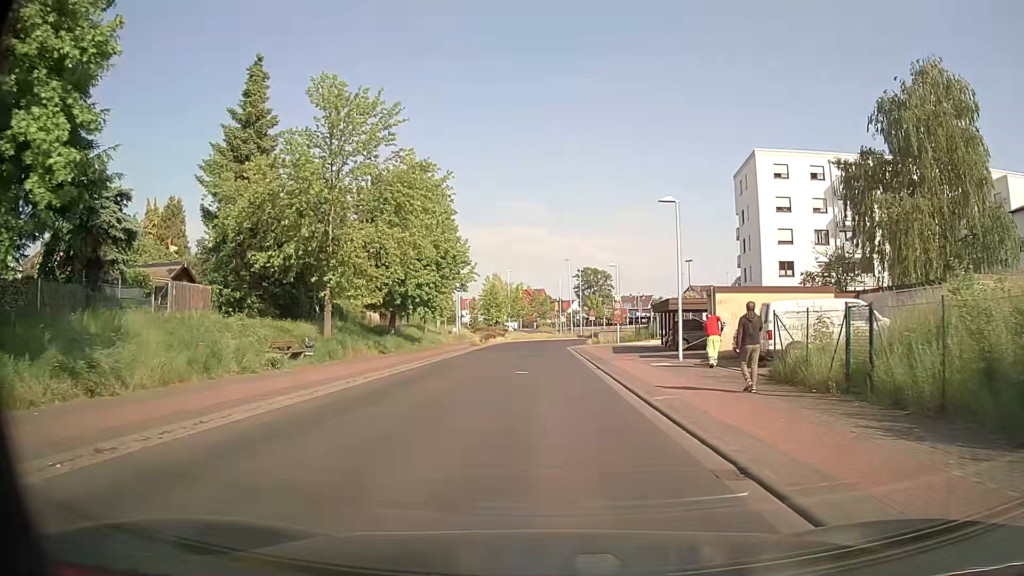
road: tertiary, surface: asphalt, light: Day
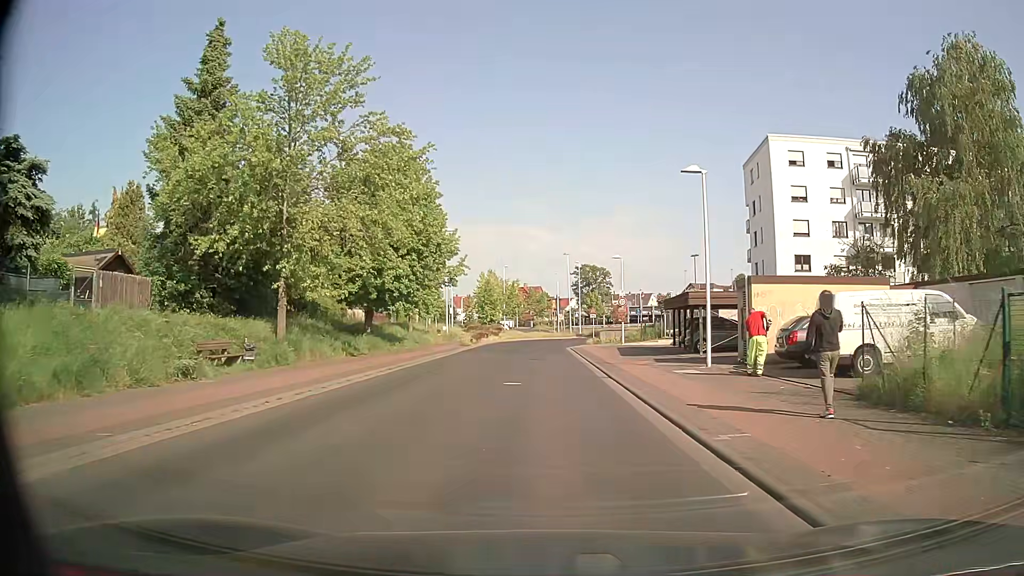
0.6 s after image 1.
(0.0, +4.9) m; 0°
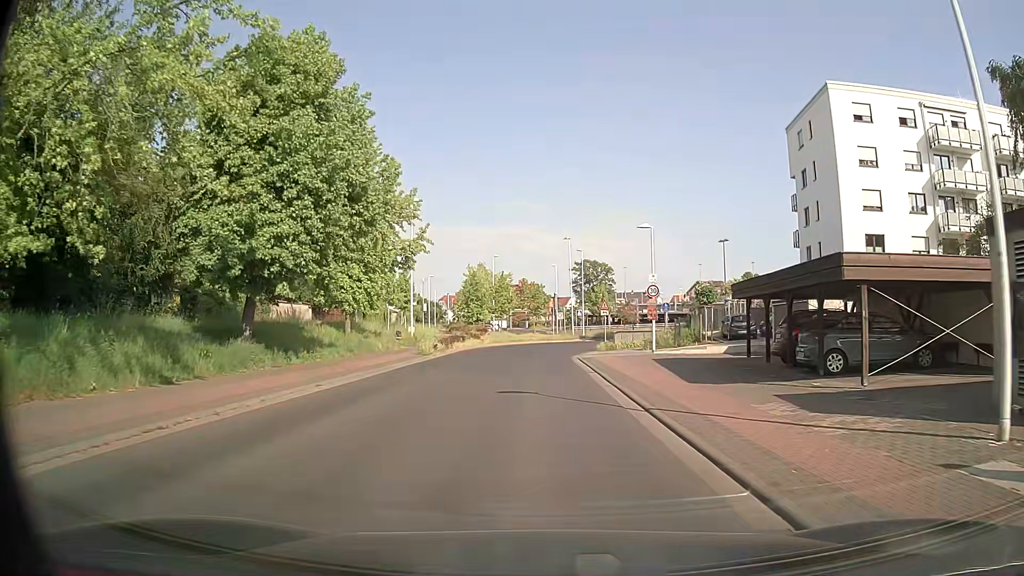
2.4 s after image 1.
(+0.1, +14.5) m; +1°
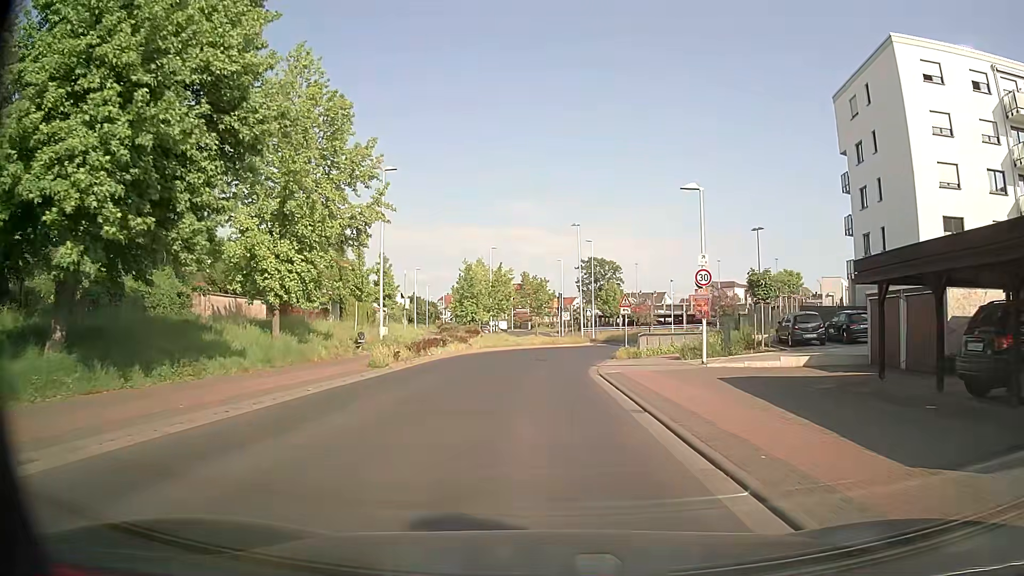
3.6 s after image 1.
(0.0, +9.6) m; -1°
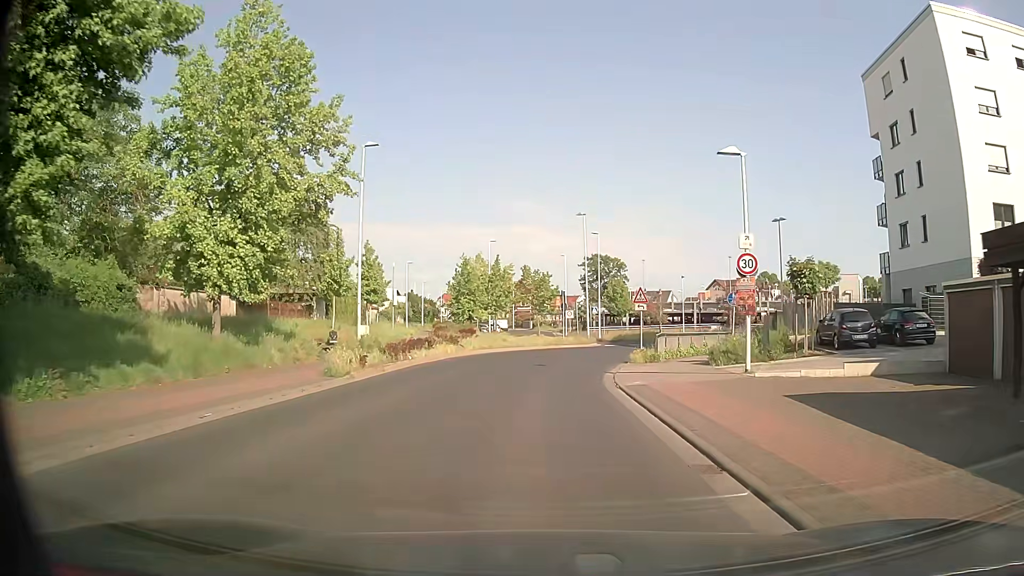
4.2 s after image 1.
(0.0, +4.8) m; +1°
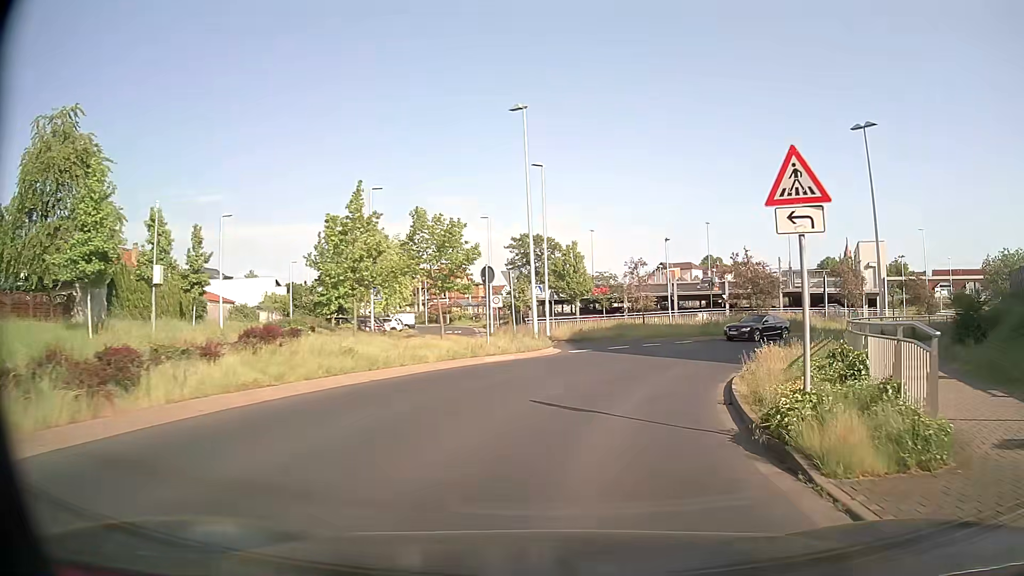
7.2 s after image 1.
(+0.4, +24.0) m; +6°
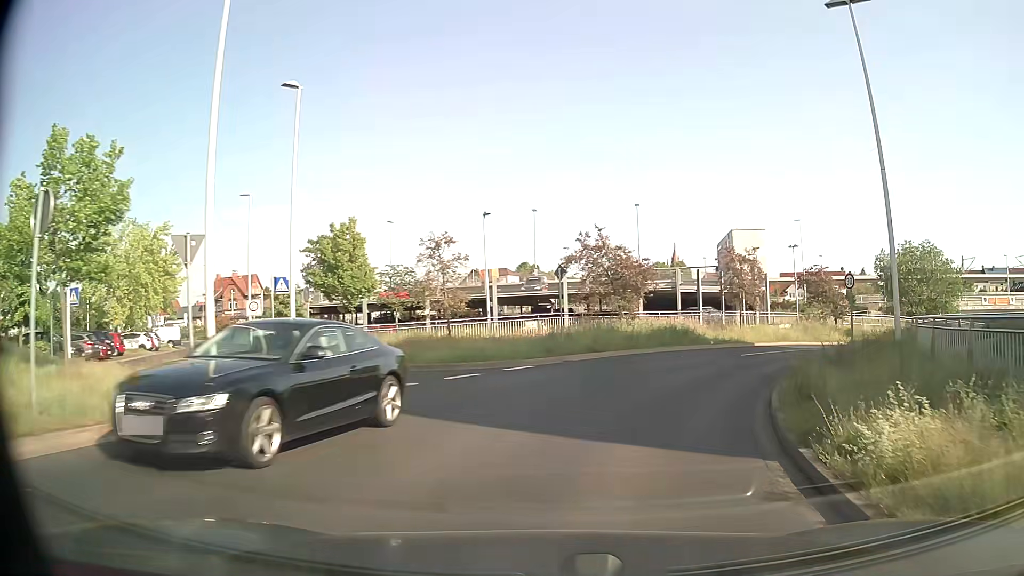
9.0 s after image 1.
(+1.9, +14.4) m; +16°
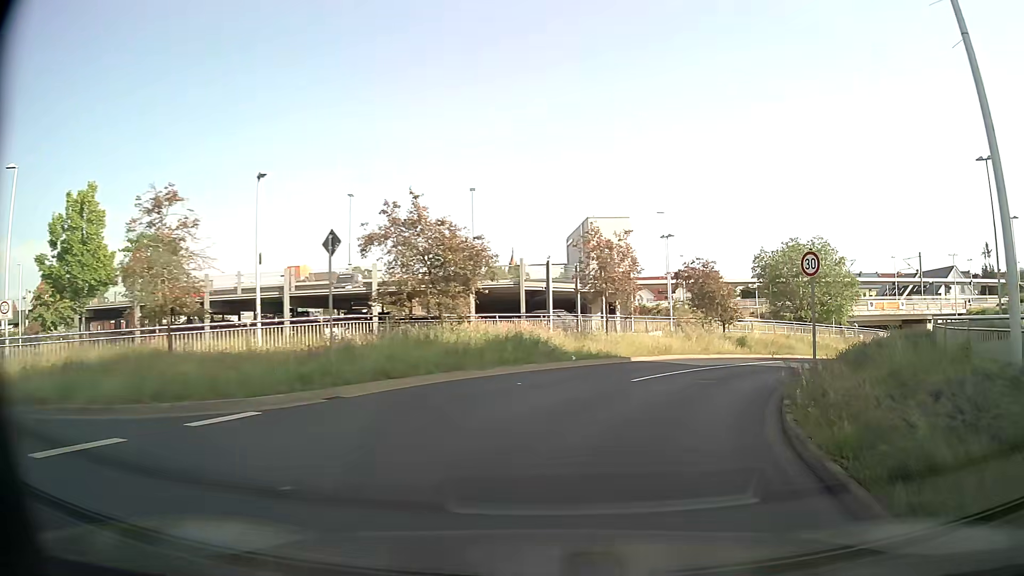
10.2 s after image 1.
(+1.2, +9.6) m; +14°
(+1, +10) (+5, +19) (+11, +27) (+18, +34) (+26, +40) (+33, +47) (+38, +56) (+42, +65) (+43, +75) (+42, +85) m
